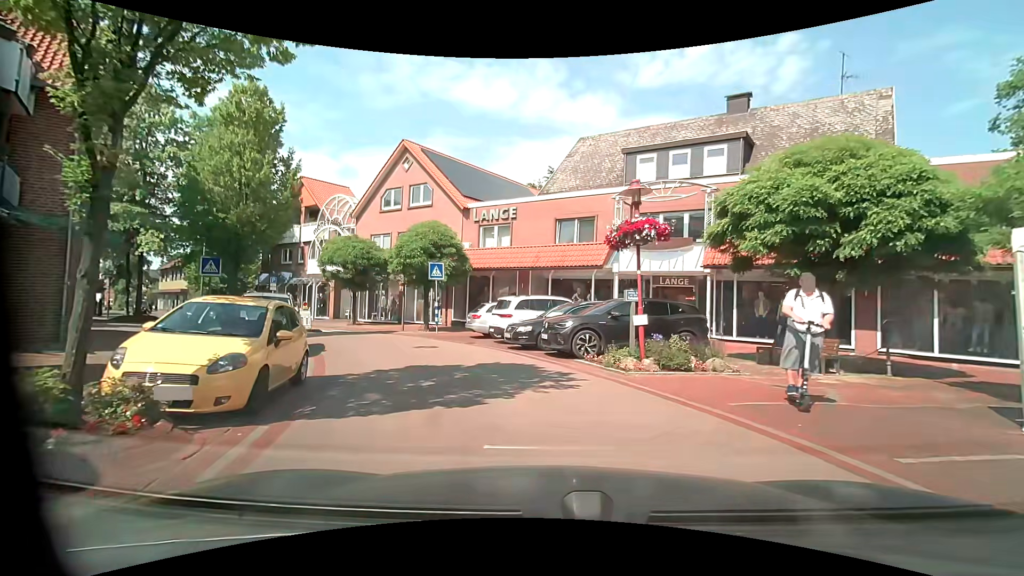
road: residential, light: Day
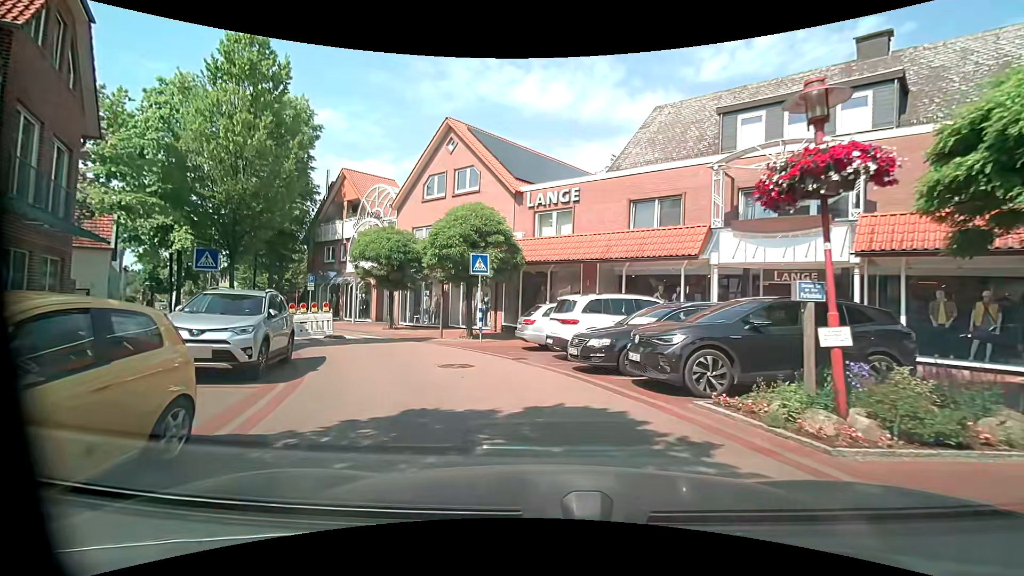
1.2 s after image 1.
(-0.3, +4.8) m; -7°
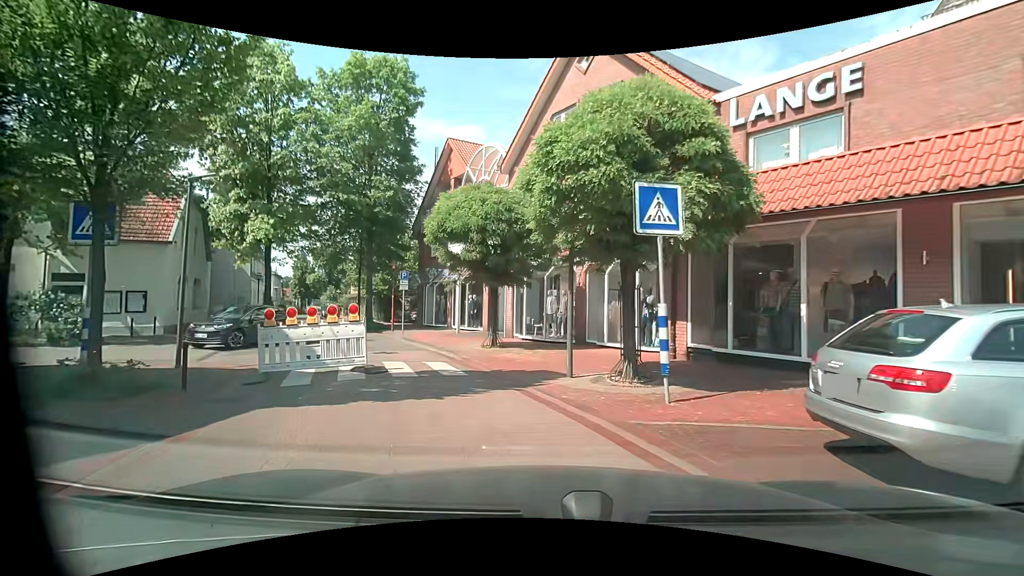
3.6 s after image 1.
(-1.5, +10.4) m; -16°
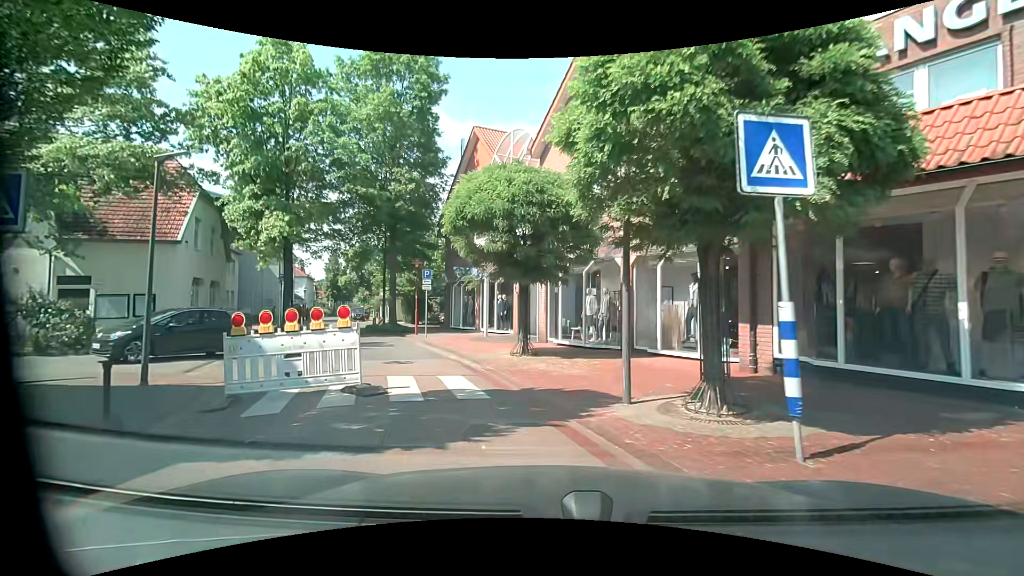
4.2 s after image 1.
(-0.1, +2.5) m; -5°
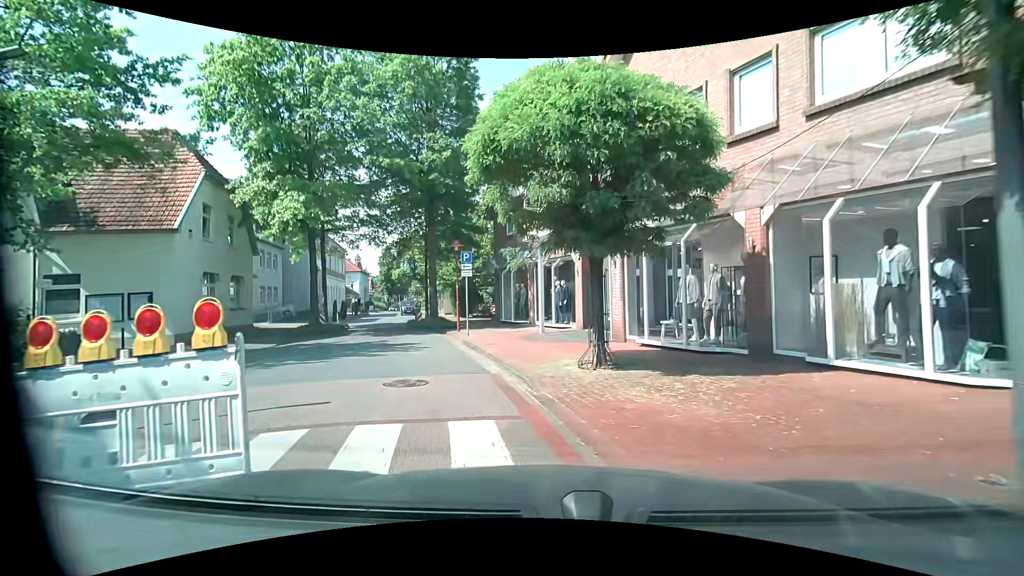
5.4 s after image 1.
(-0.2, +4.9) m; -5°
